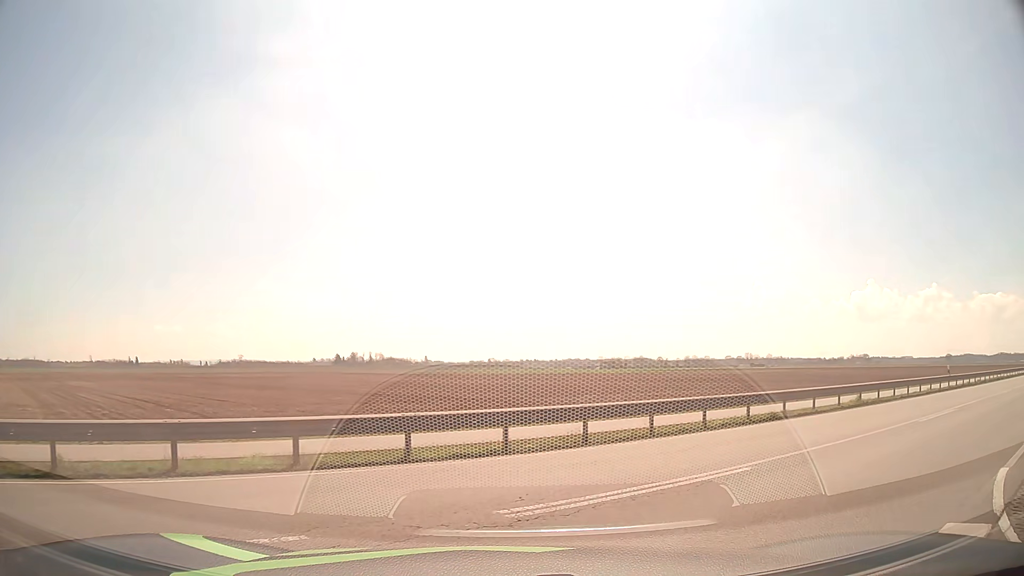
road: tertiary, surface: asphalt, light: Day
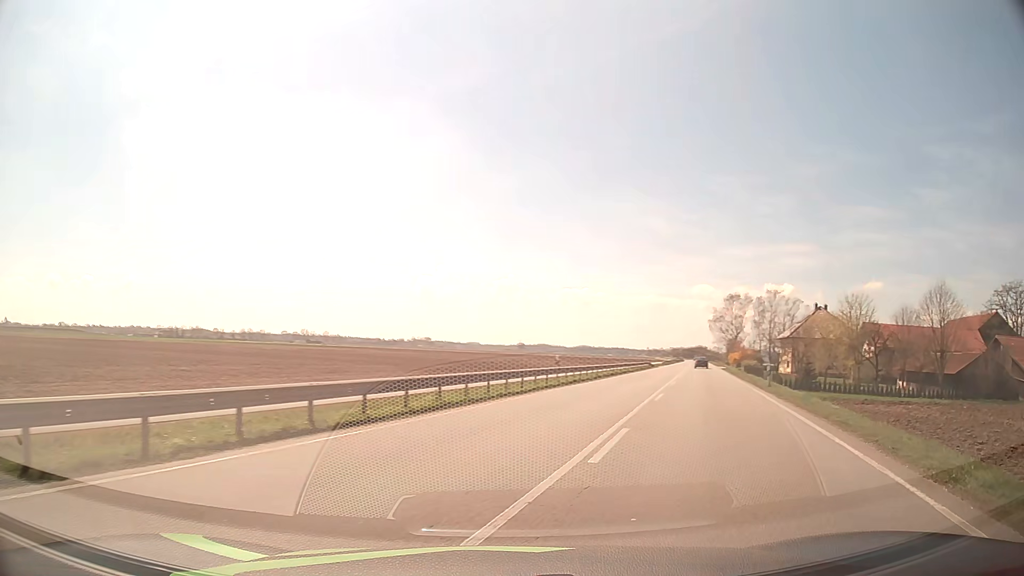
(+3.1, +8.3) m; +38°
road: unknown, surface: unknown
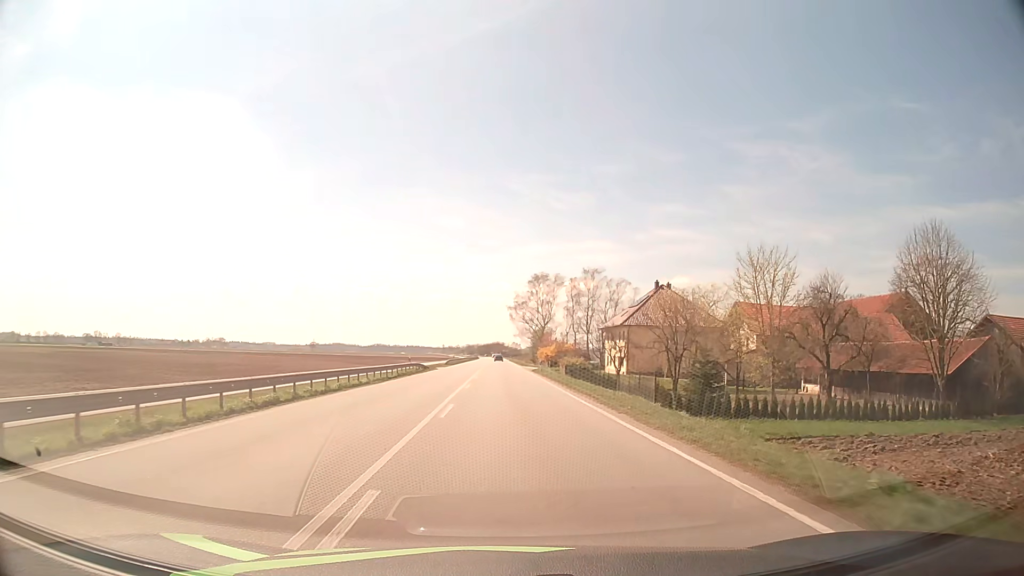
(+8.7, +29.3) m; +19°
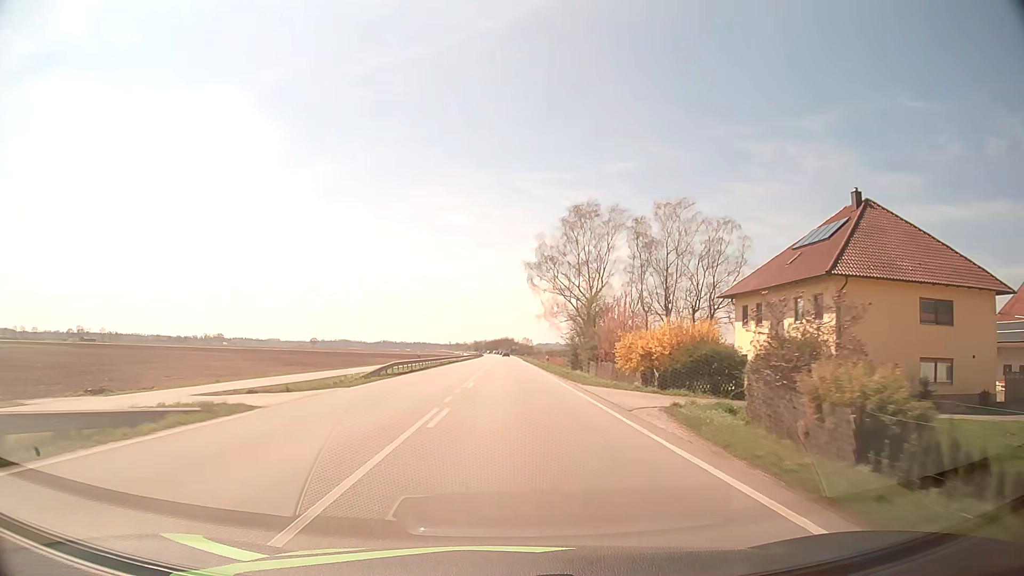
(-0.5, +51.5) m; -1°
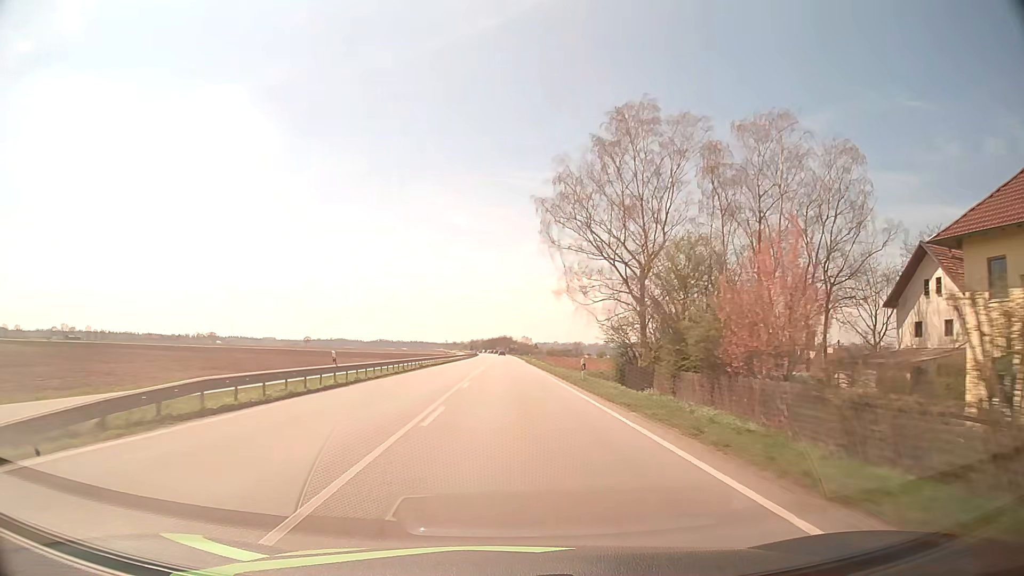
(0.0, +25.1) m; 0°
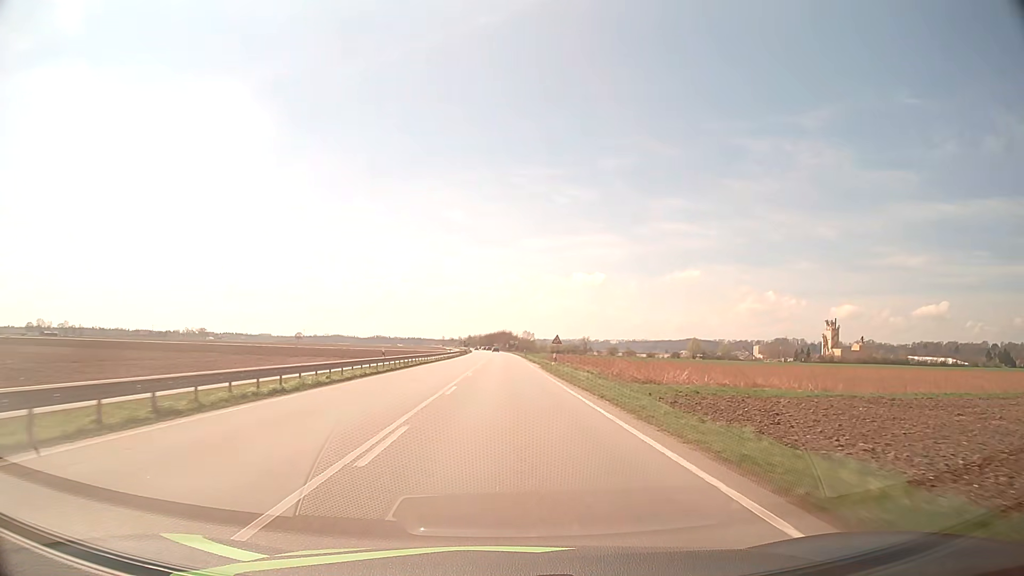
(+0.1, +40.4) m; 0°
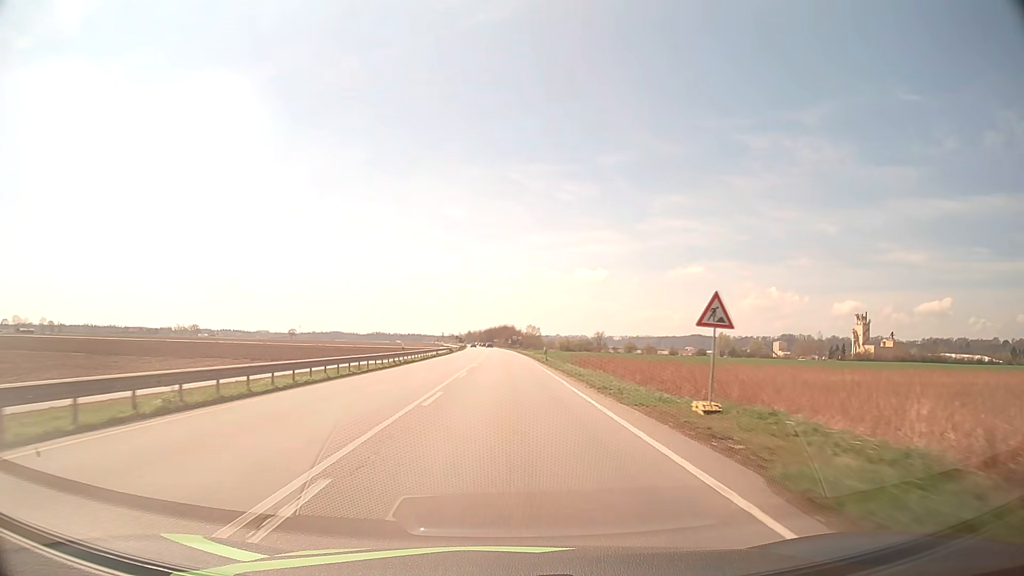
(-0.1, +40.7) m; 0°
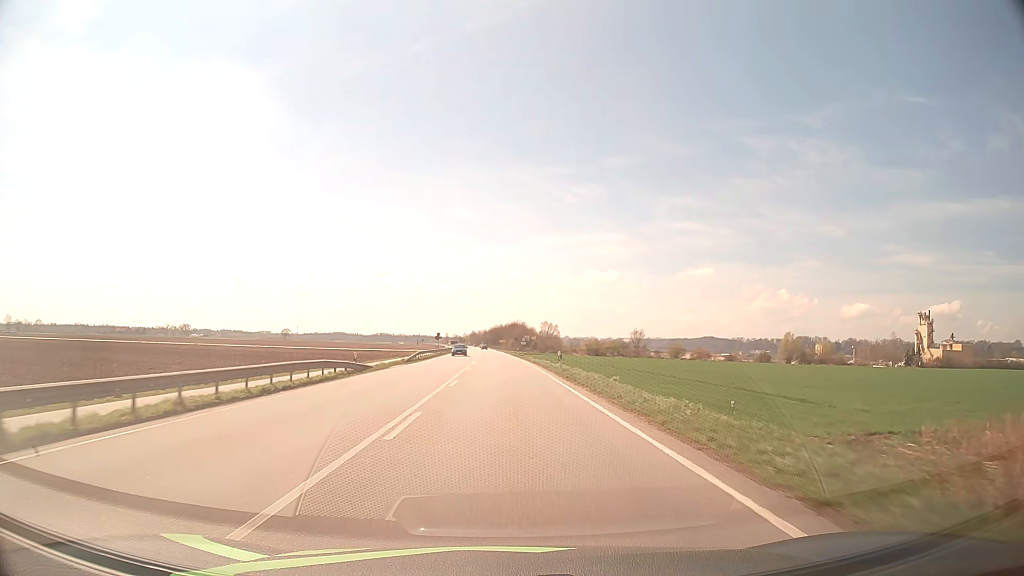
(-0.2, +64.4) m; -1°
(0, +10) (0, +20) (0, +30) (0, +40) (-1, +50) (-1, +60) (-1, +70) (-2, +80) (-2, +90) (-2, +100) m
